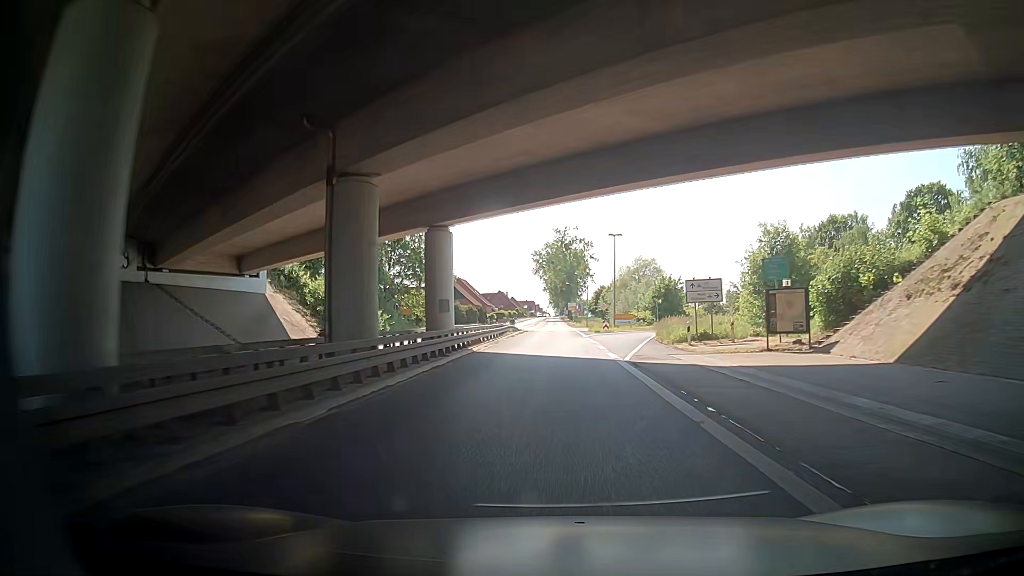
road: primary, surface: asphalt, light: Day
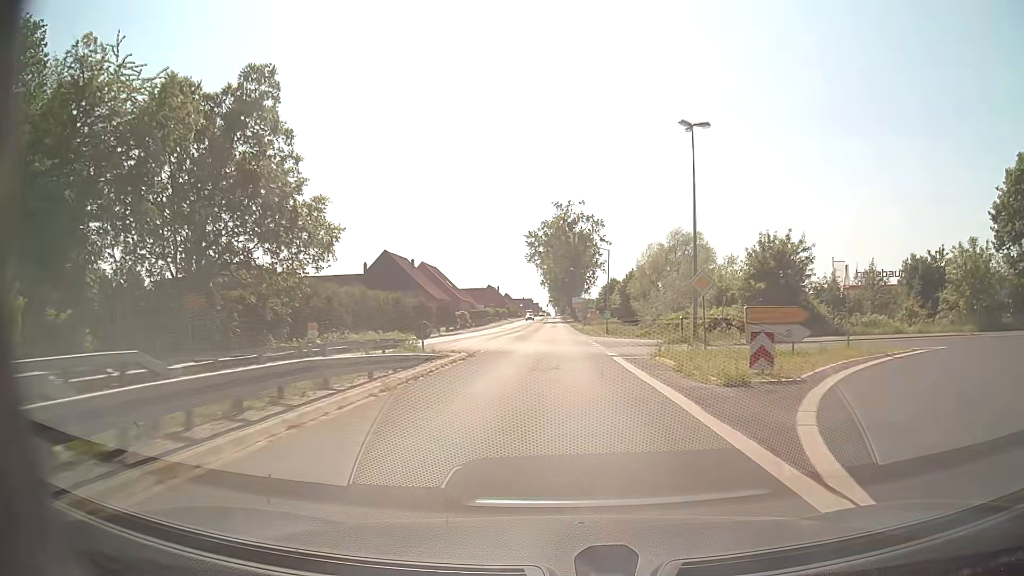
(+0.6, +43.9) m; +1°
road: trunk_link
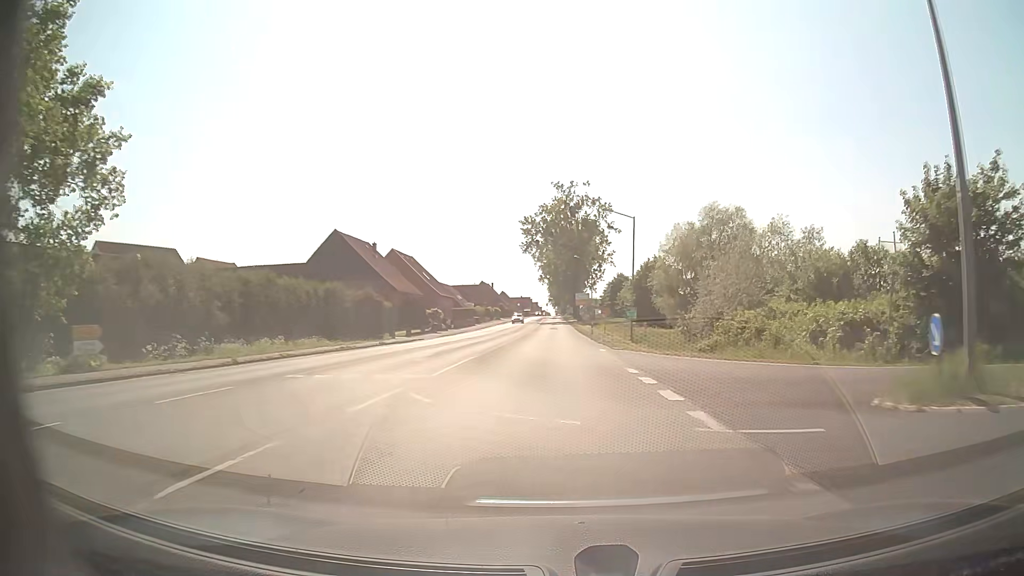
(0.0, +21.9) m; 0°
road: primary
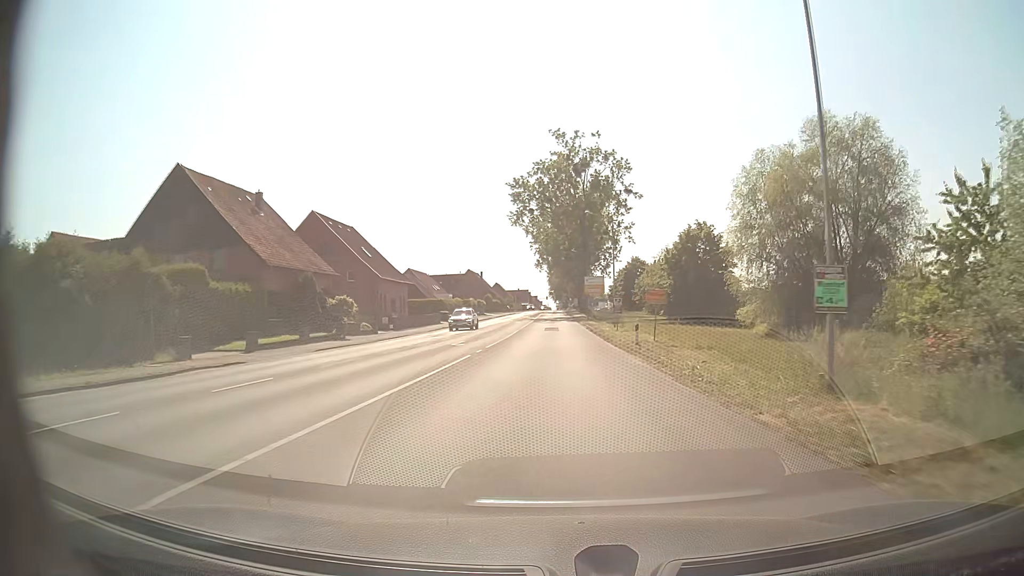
(0.0, +32.8) m; 0°
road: secondary
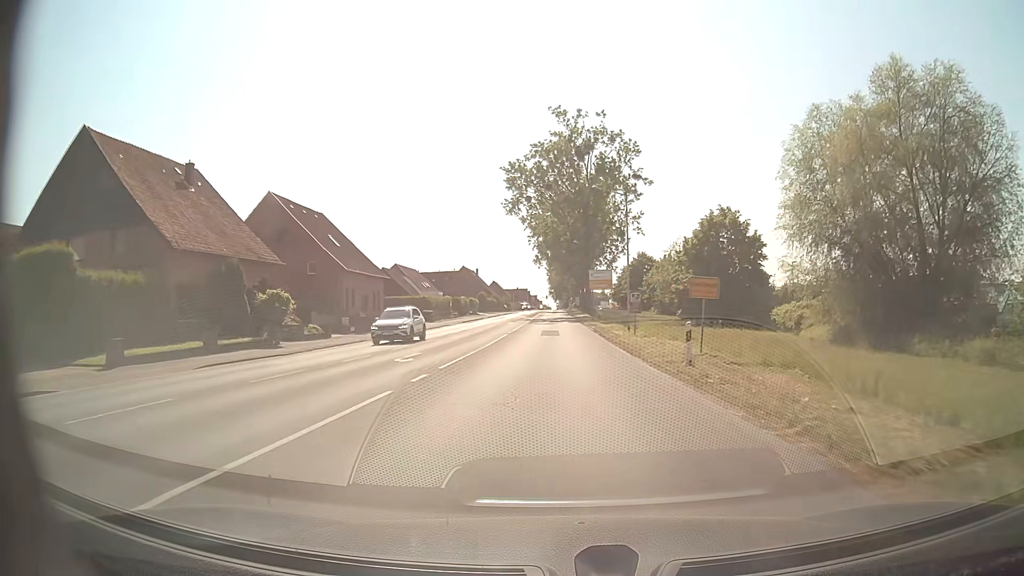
(0.0, +10.4) m; 0°
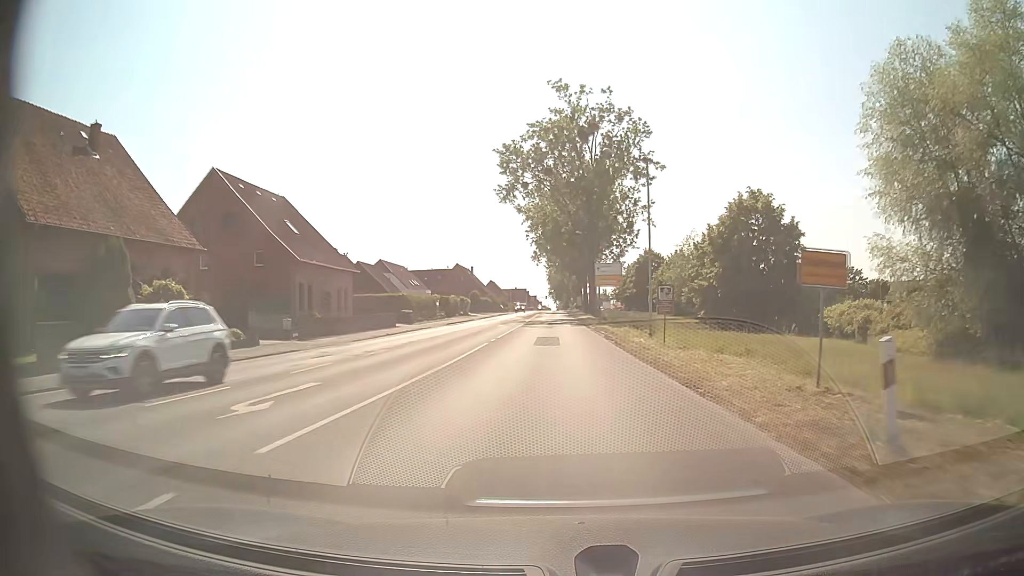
(0.0, +10.0) m; 0°
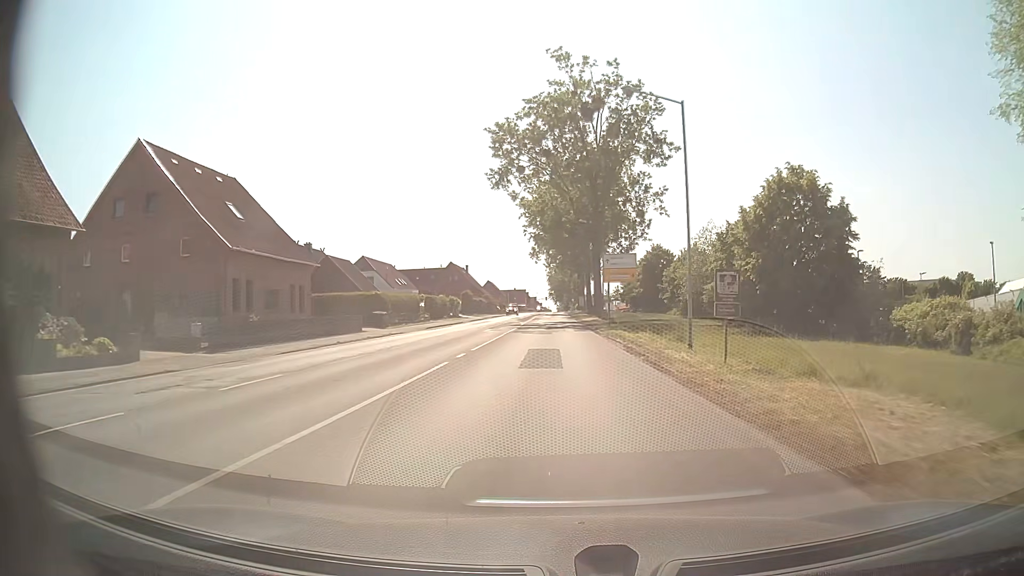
(0.0, +9.6) m; 0°
